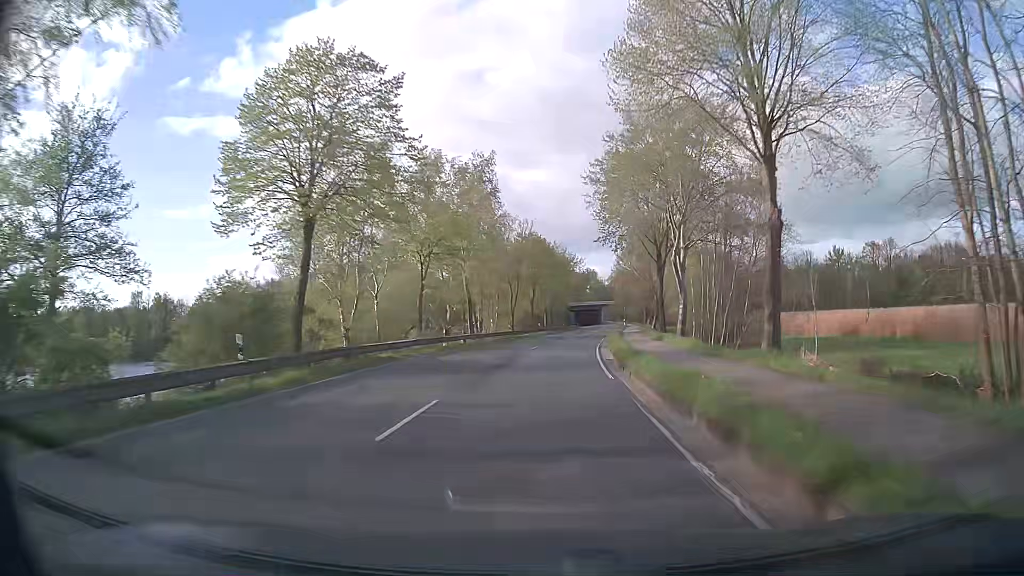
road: tertiary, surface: asphalt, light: Day
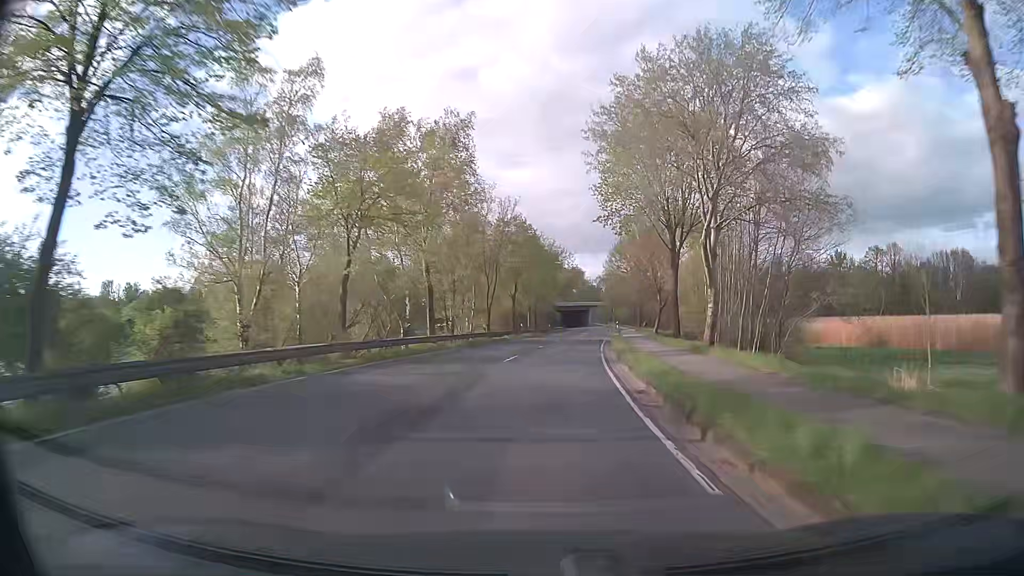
(0.0, +10.7) m; +1°
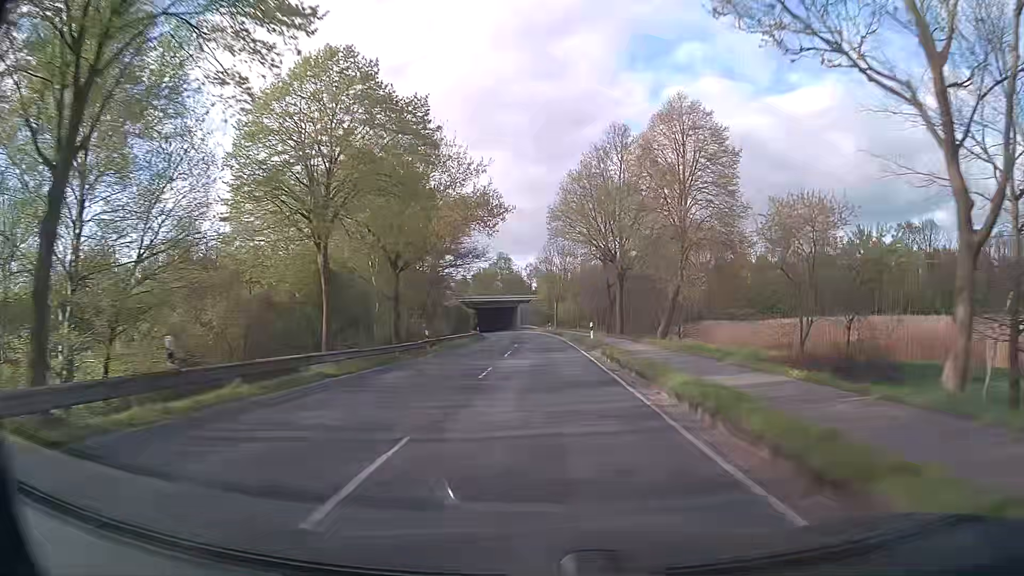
(+3.5, +53.5) m; +6°
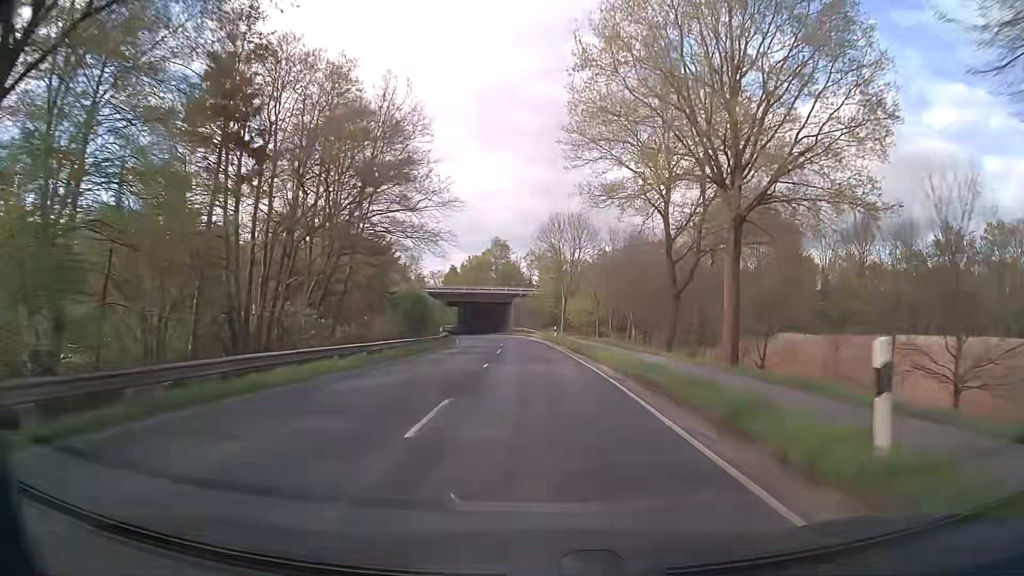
(0.0, +32.2) m; 0°
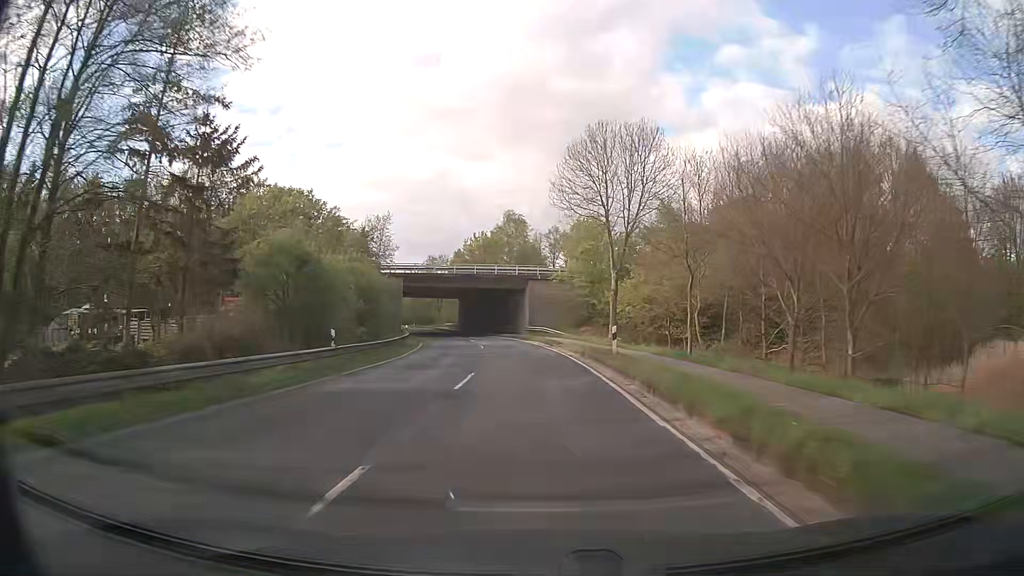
(-0.3, +32.2) m; -2°
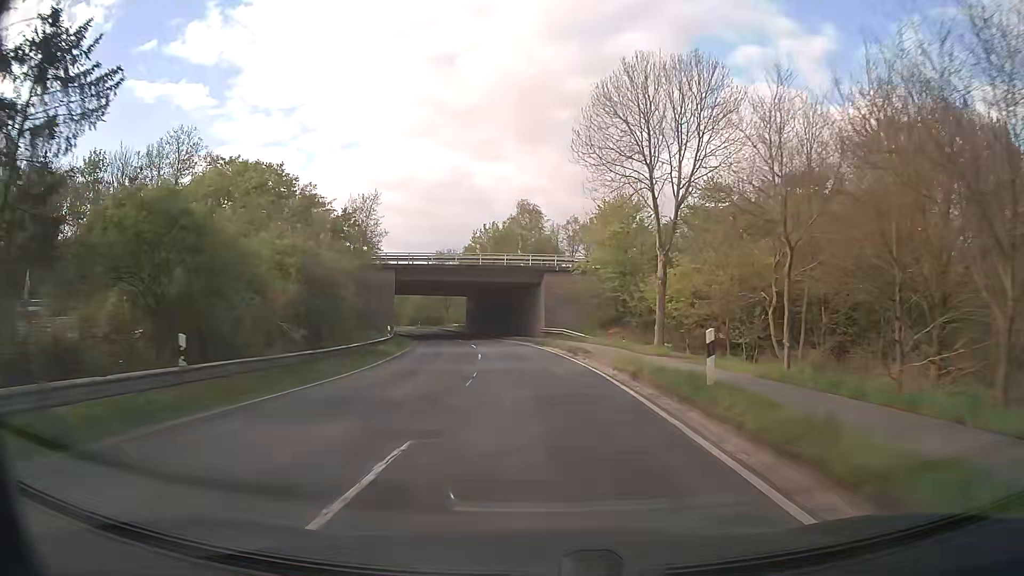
(-0.2, +10.8) m; -1°
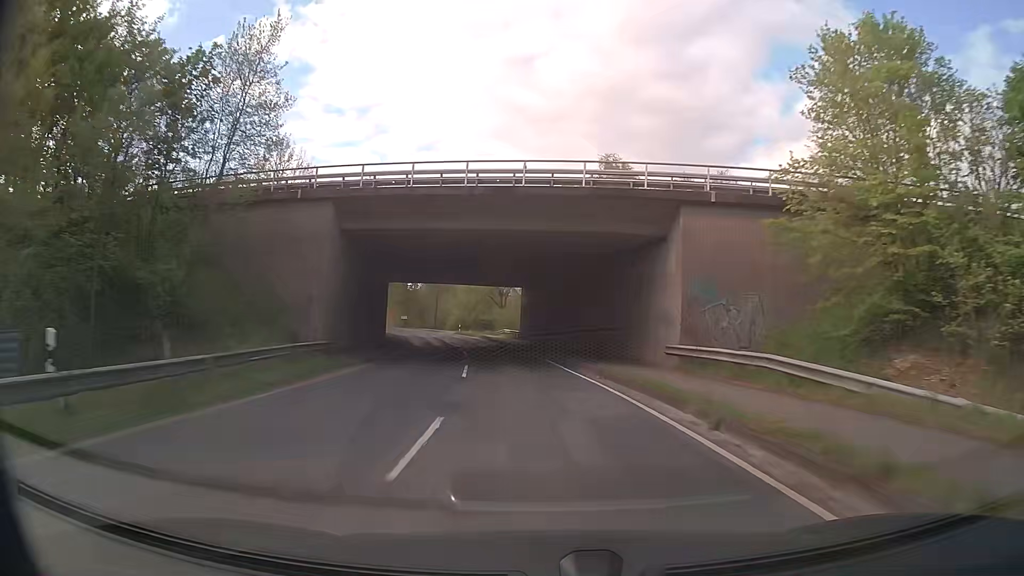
(-1.9, +32.2) m; -7°
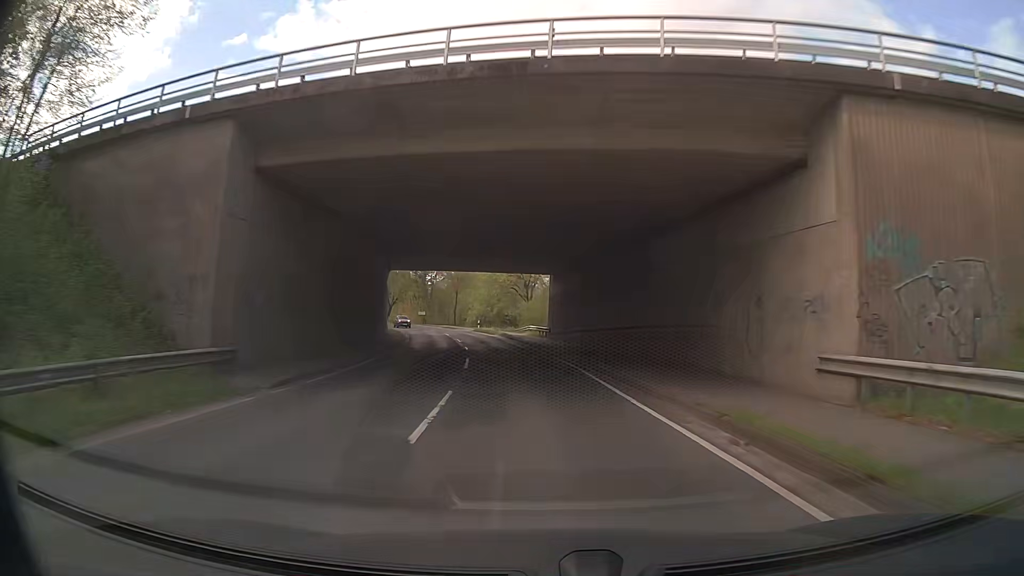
(-0.2, +10.7) m; -3°
(0, +10) (-1, +20) (-1, +30) (-2, +40) (-3, +50) (-5, +60) (-7, +70) (-10, +79) (-13, +89) (-16, +98) m
